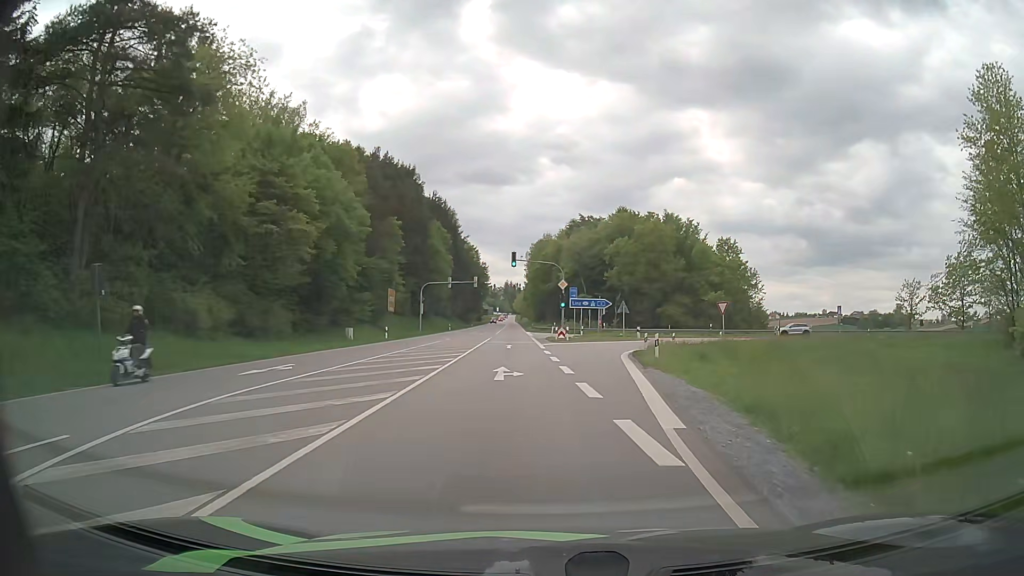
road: primary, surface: asphalt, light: Day
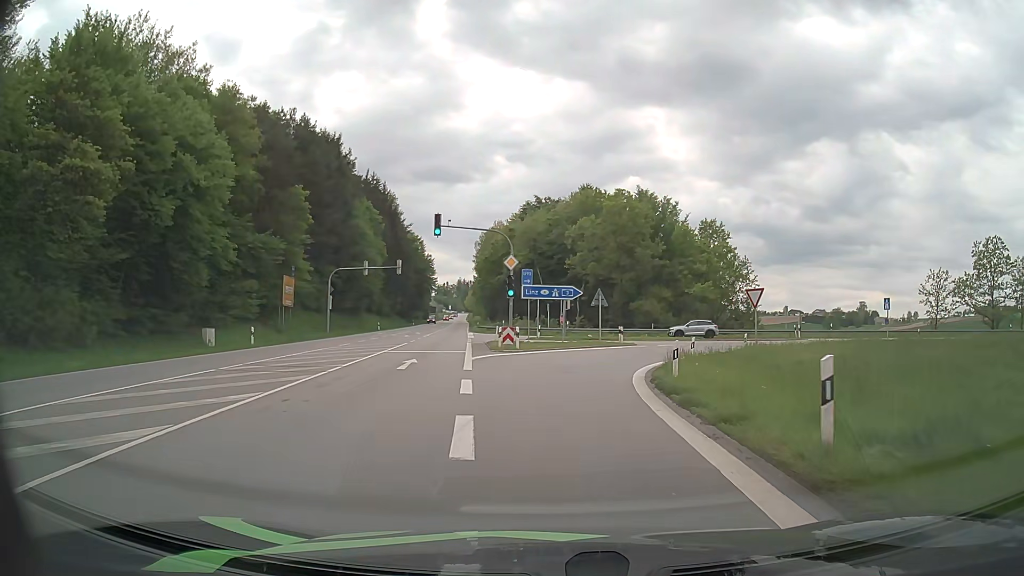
(+0.6, +17.6) m; +3°
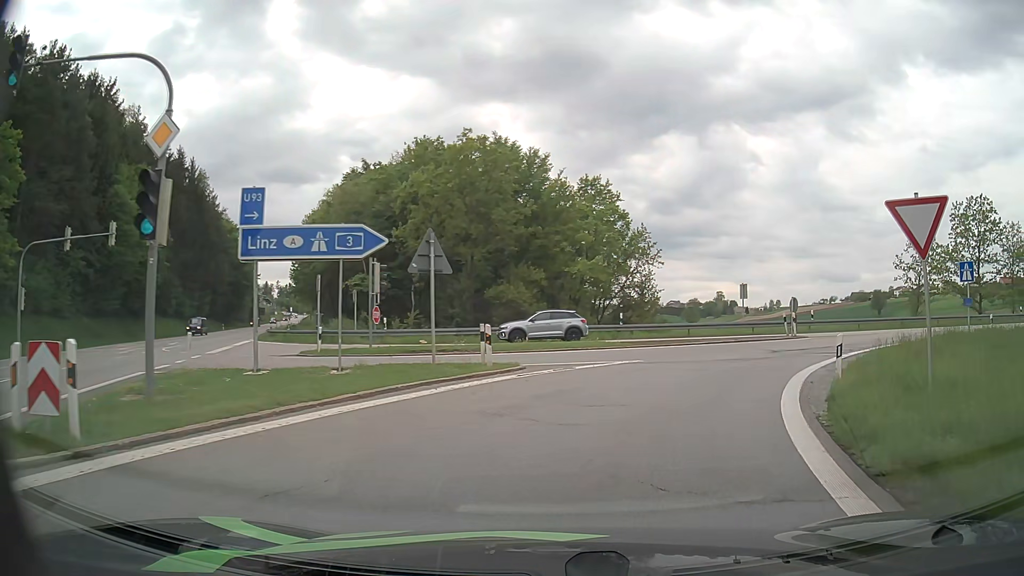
(+2.0, +24.0) m; +13°
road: motorway_link
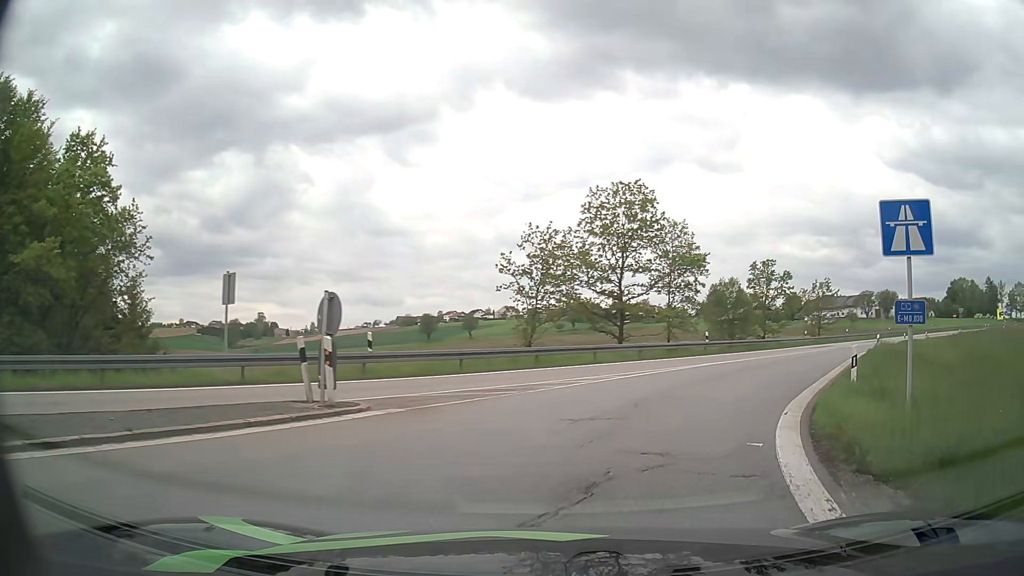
(+6.4, +19.7) m; +38°
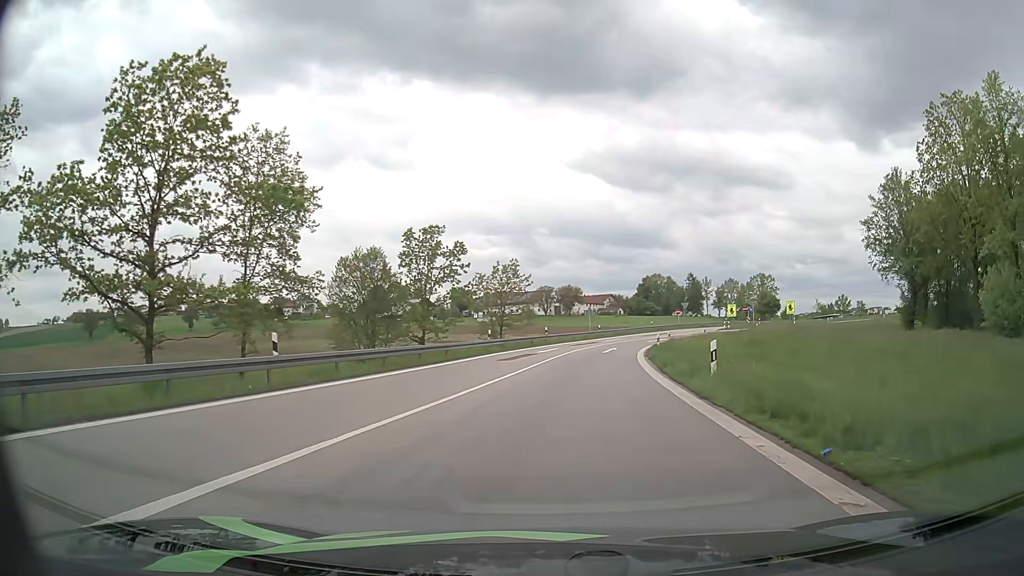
(+7.5, +22.2) m; +29°
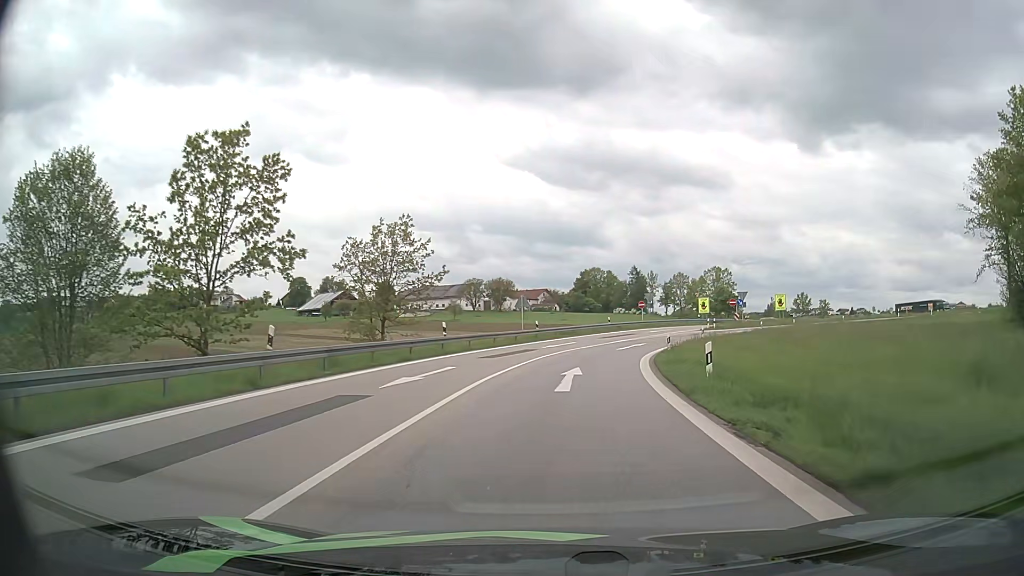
(+1.4, +24.7) m; +6°
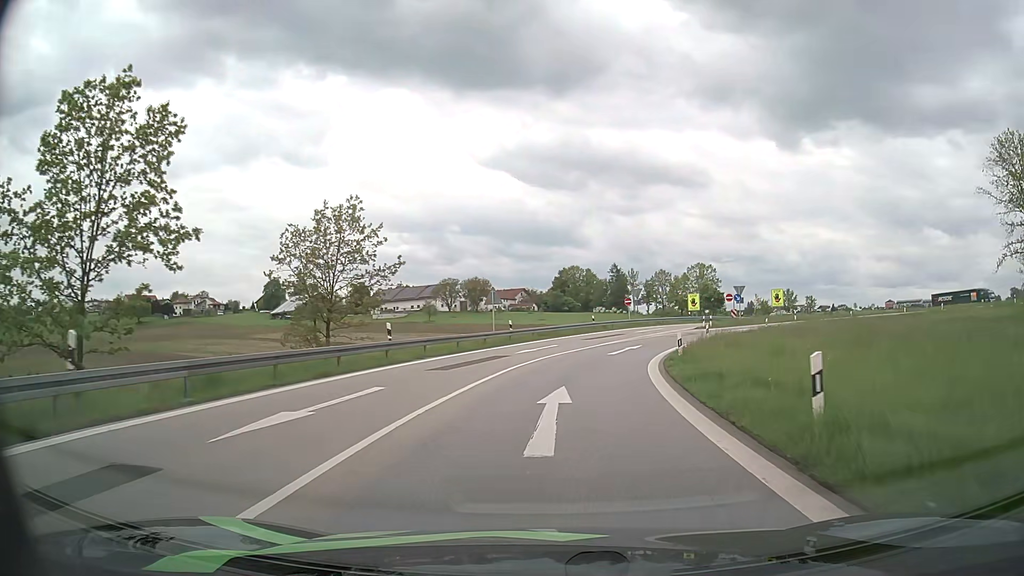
(+0.1, +6.9) m; +2°
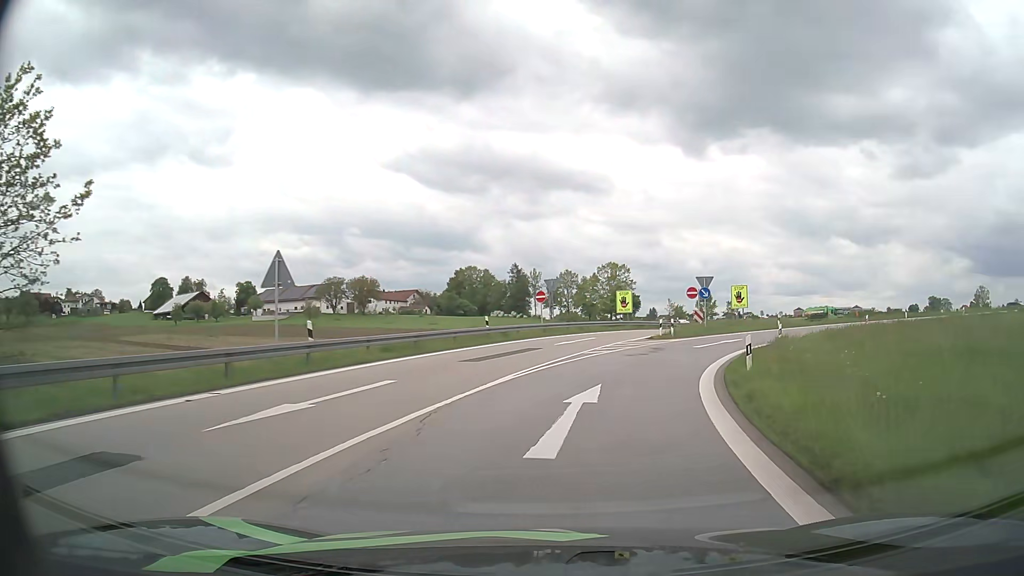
(+1.4, +20.9) m; +8°
(+1, +10) (+2, +20) (+6, +29) (+12, +37) (+19, +44) (+28, +49) (+38, +51) (+47, +52) (+57, +50) (+66, +46) m
